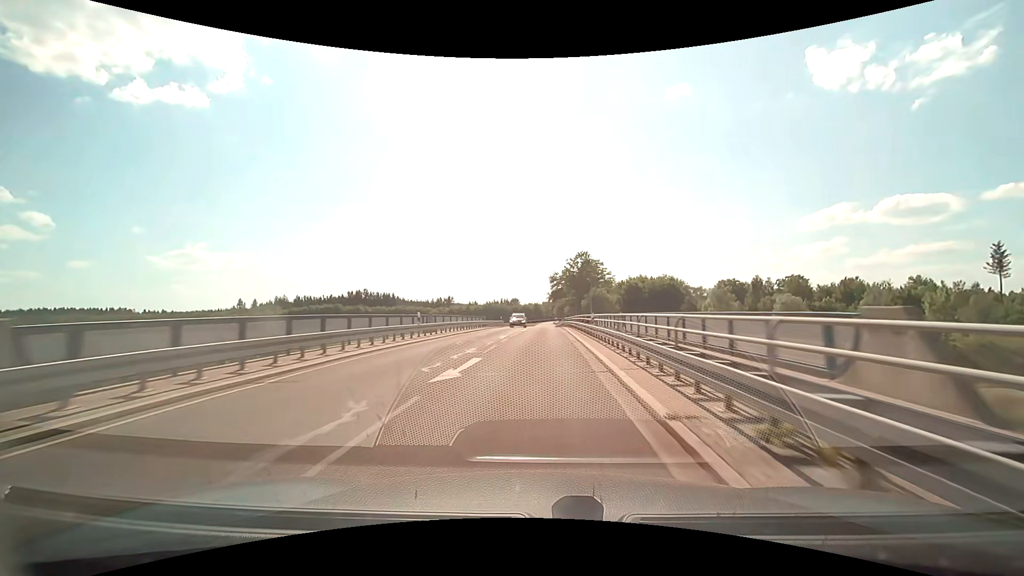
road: tertiary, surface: asphalt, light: Day
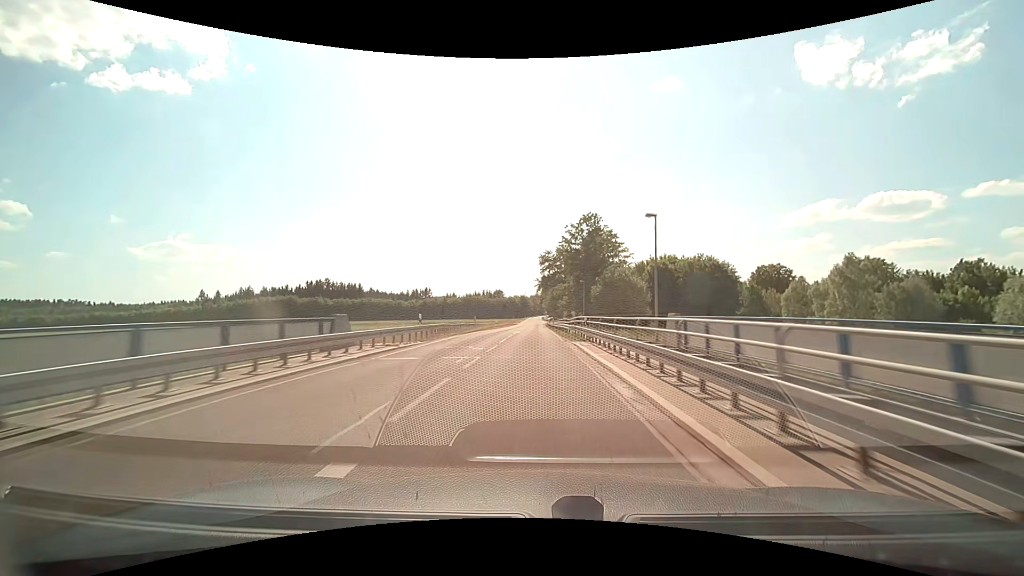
(+0.5, +39.6) m; +1°
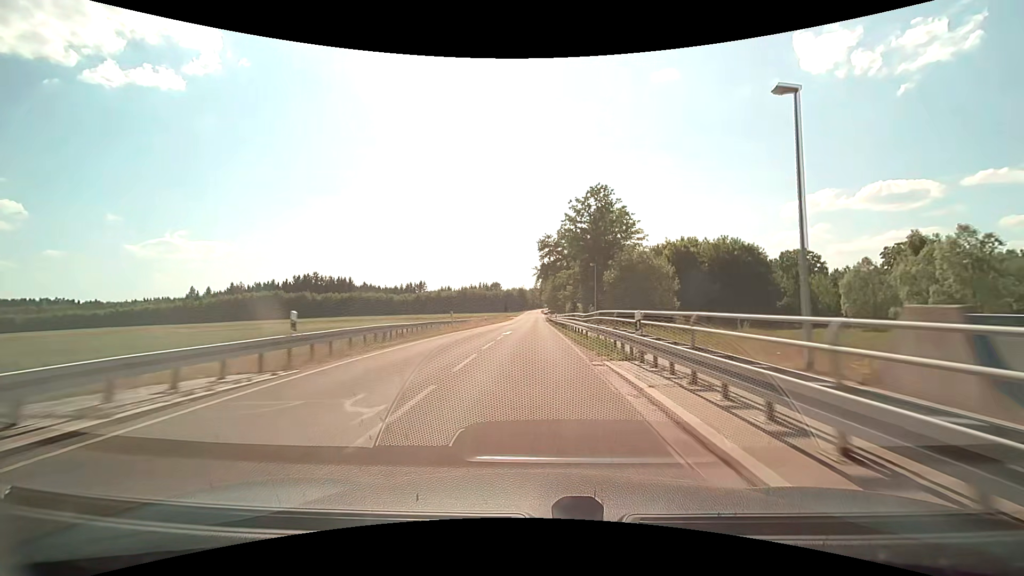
(0.0, +13.1) m; 0°
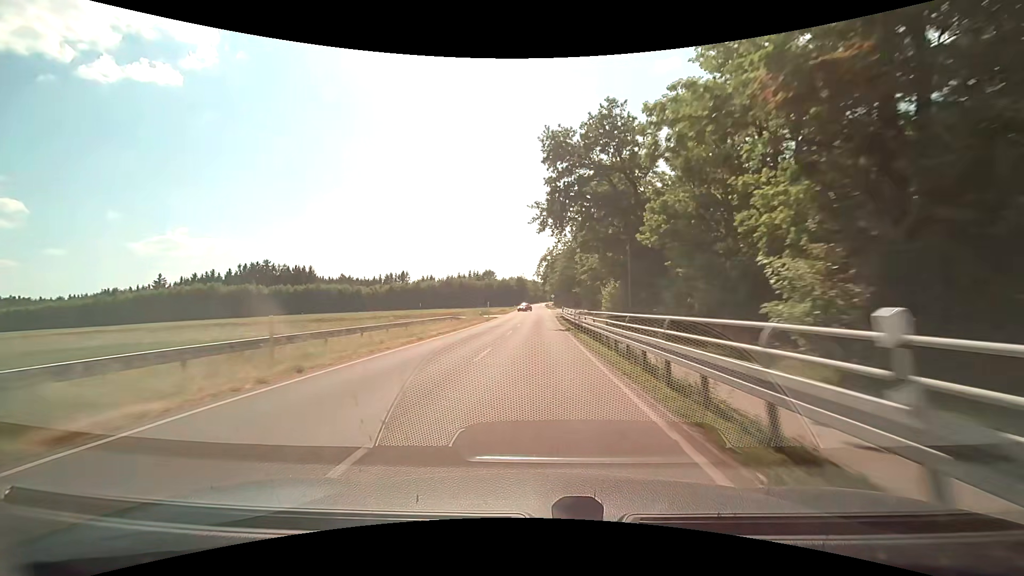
(-0.2, +51.6) m; 0°
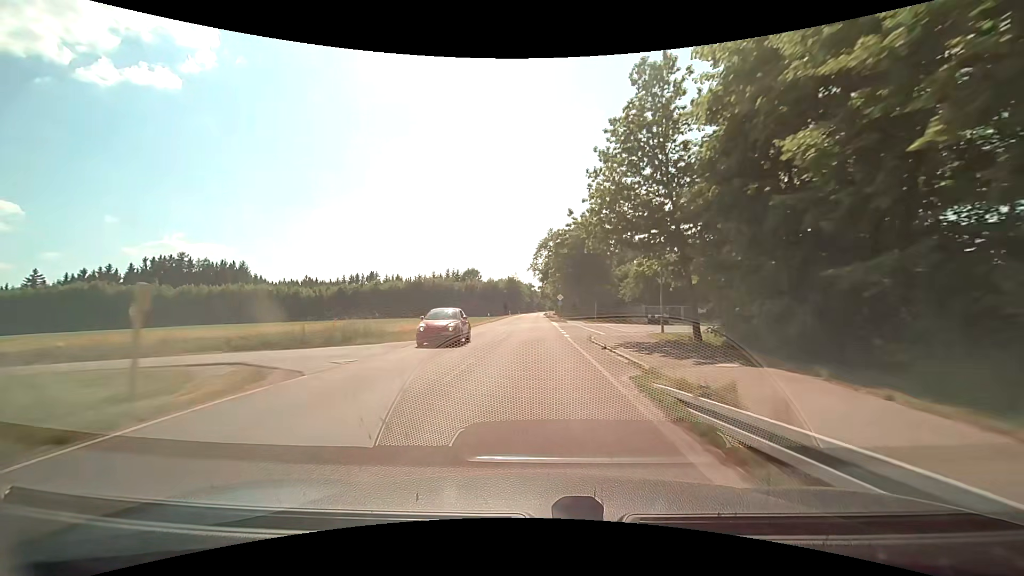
(+0.3, +51.1) m; 0°
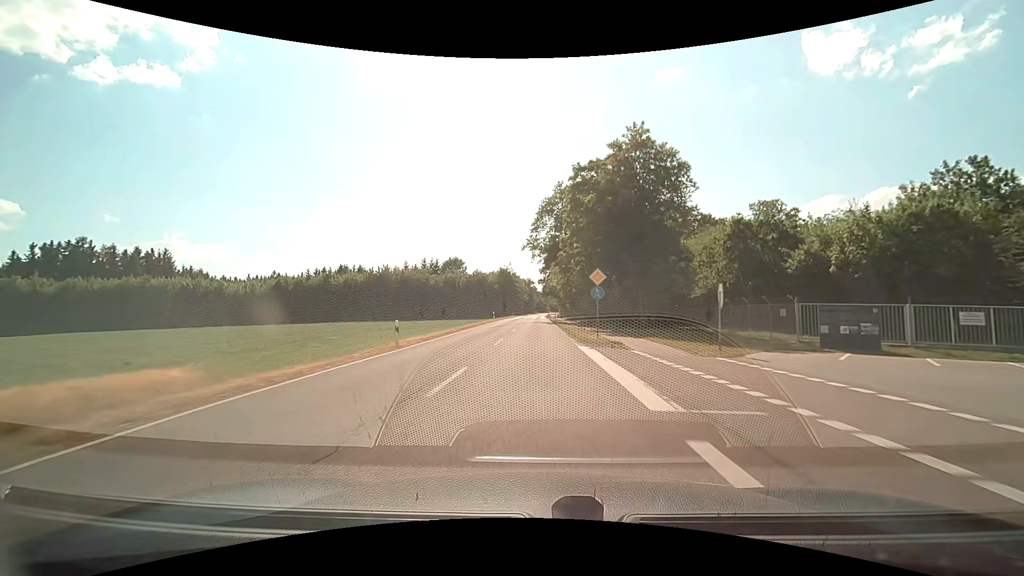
(-0.1, +37.7) m; 0°
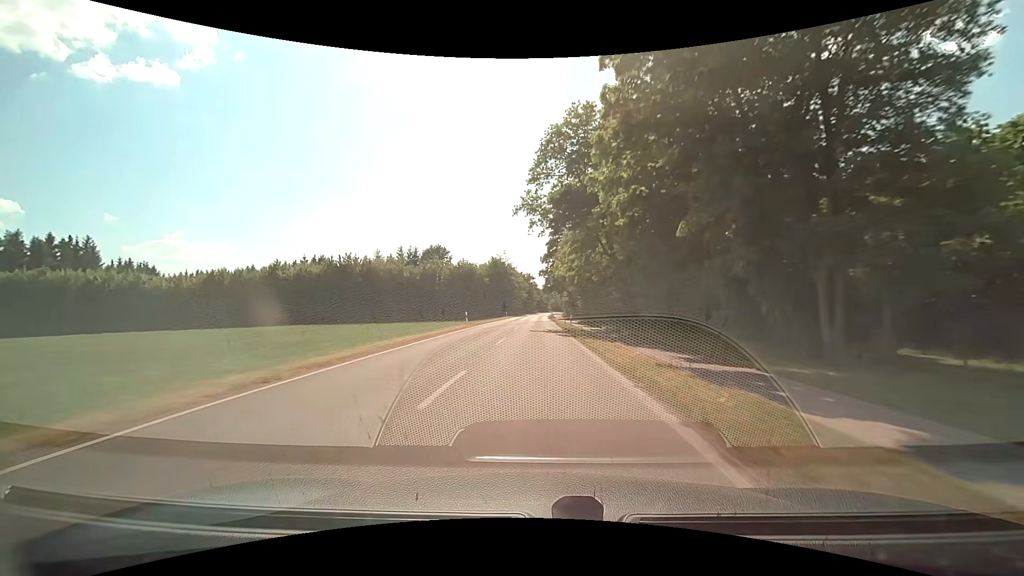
(0.0, +25.0) m; 0°
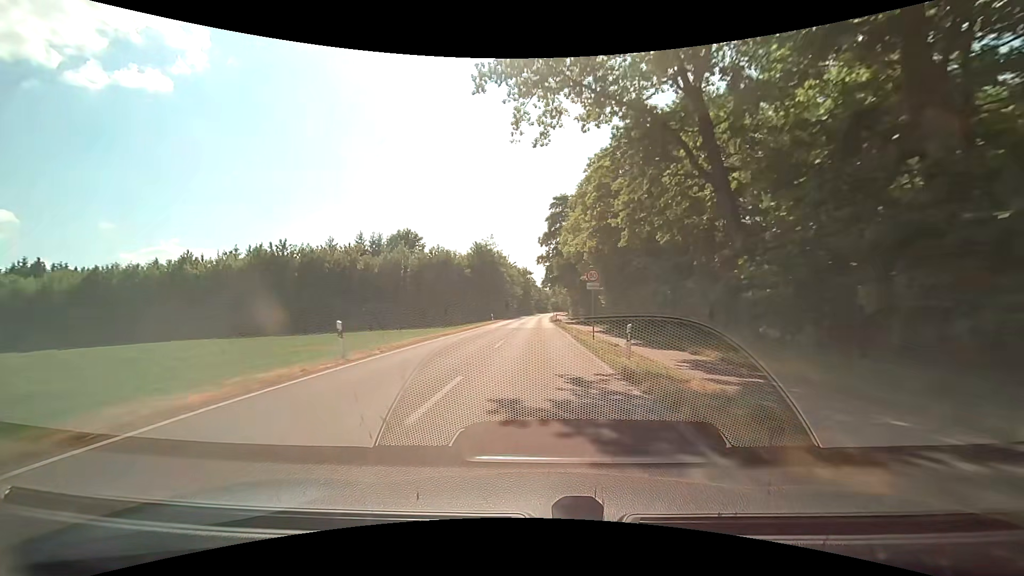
(0.0, +25.0) m; 0°
(0, +10) (0, +20) (0, +30) (0, +40) (0, +50) (0, +60) (0, +70) (+1, +80) (+1, +90) (+1, +100) m
